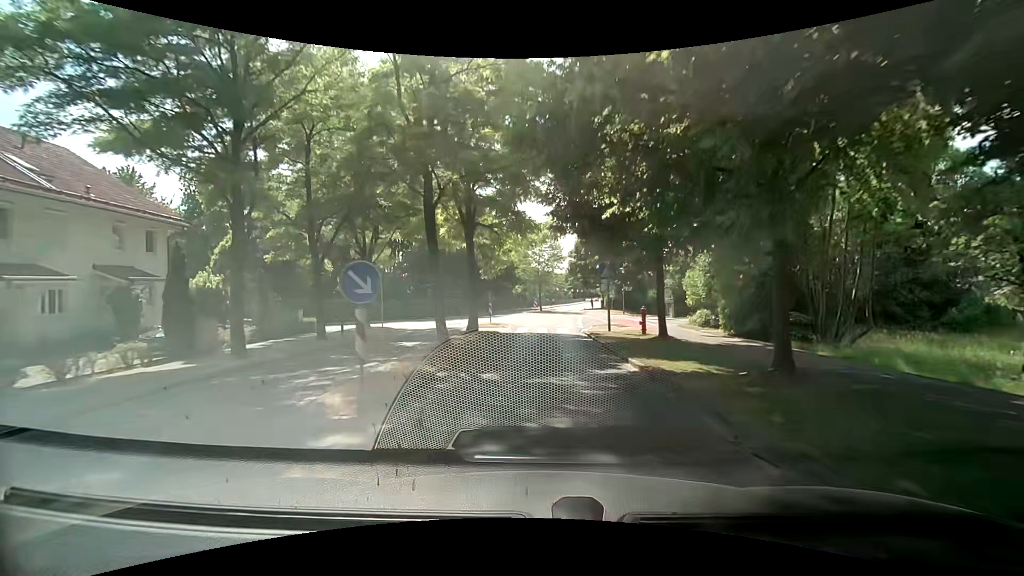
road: tertiary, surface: asphalt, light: Day
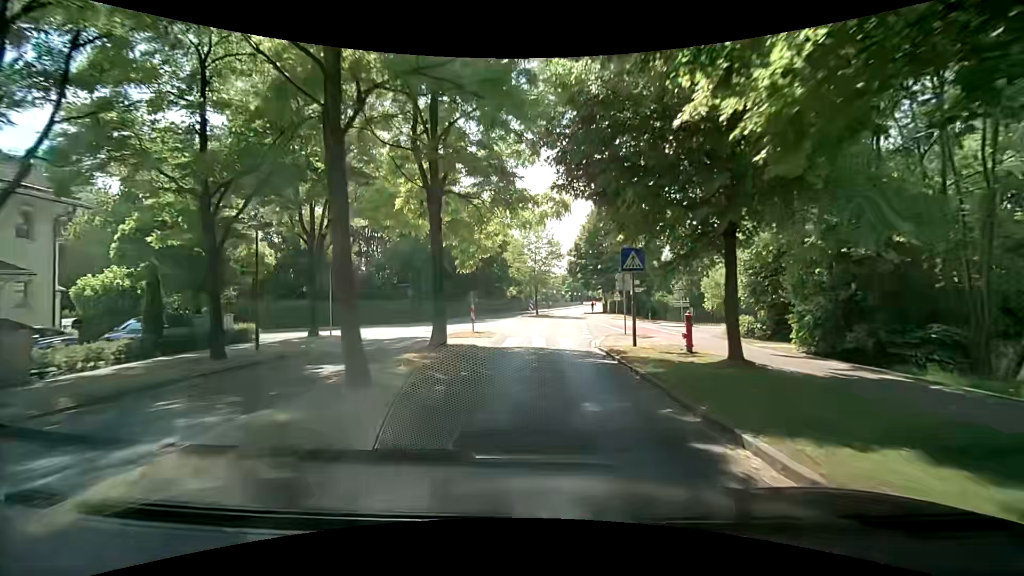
(0.0, +6.6) m; 0°
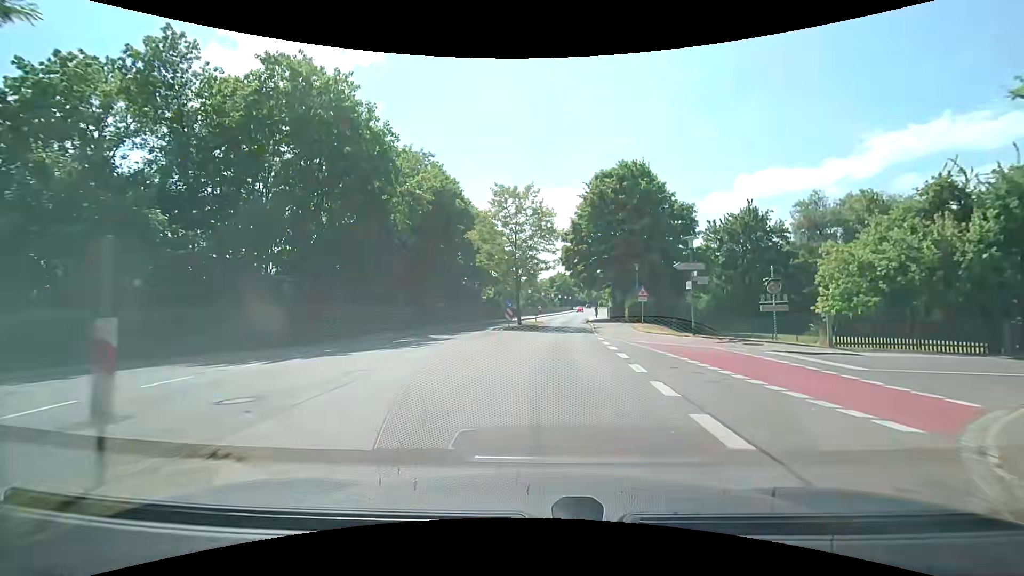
(+0.5, +19.5) m; +2°
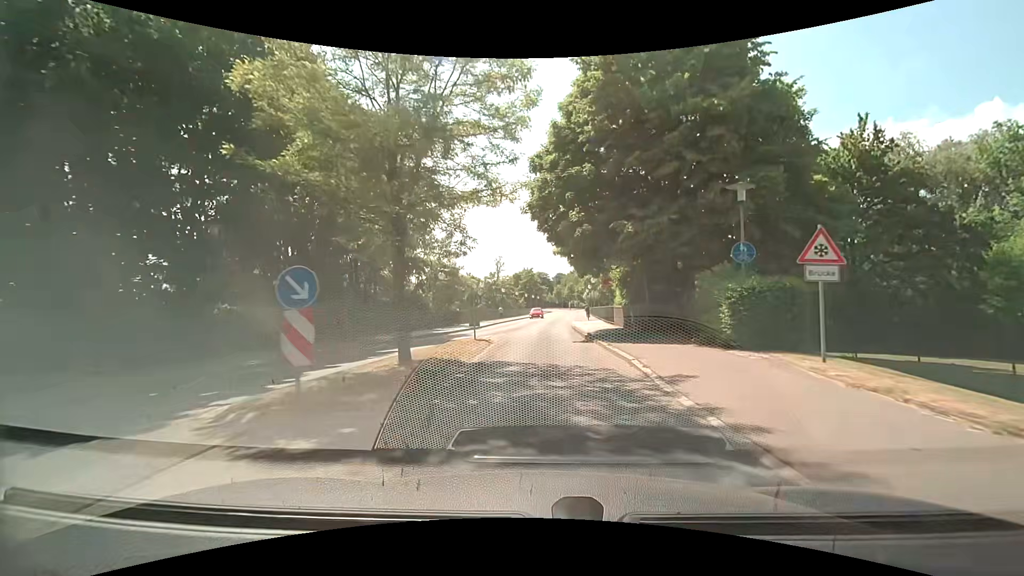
(+0.8, +25.4) m; +4°
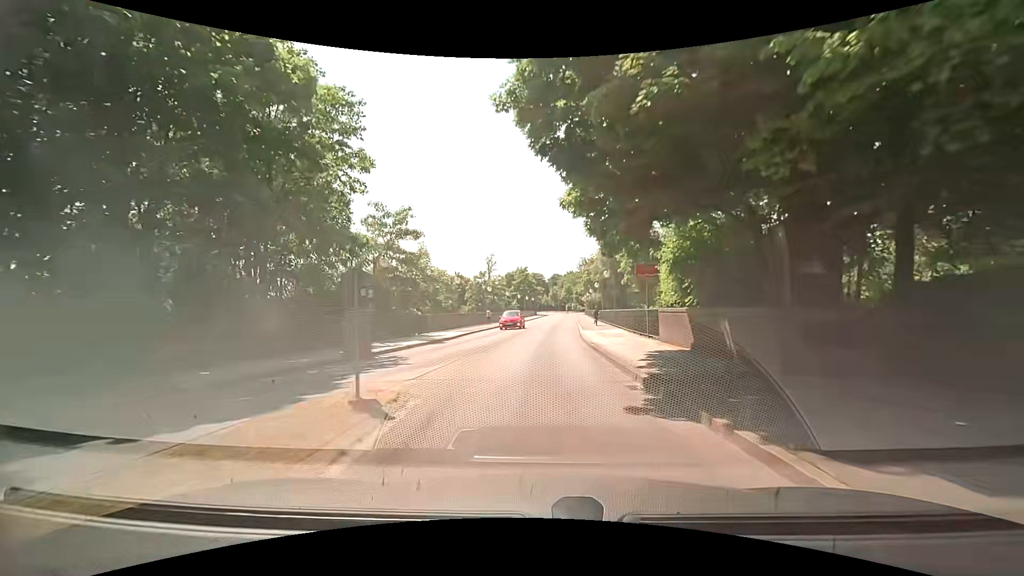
(+0.1, +12.7) m; 0°
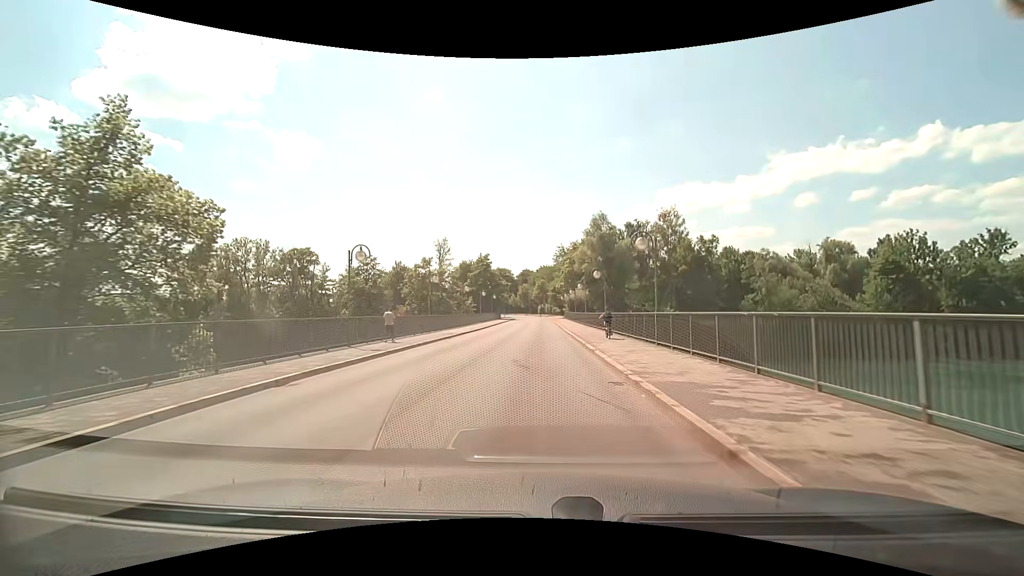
(+1.0, +32.5) m; +3°
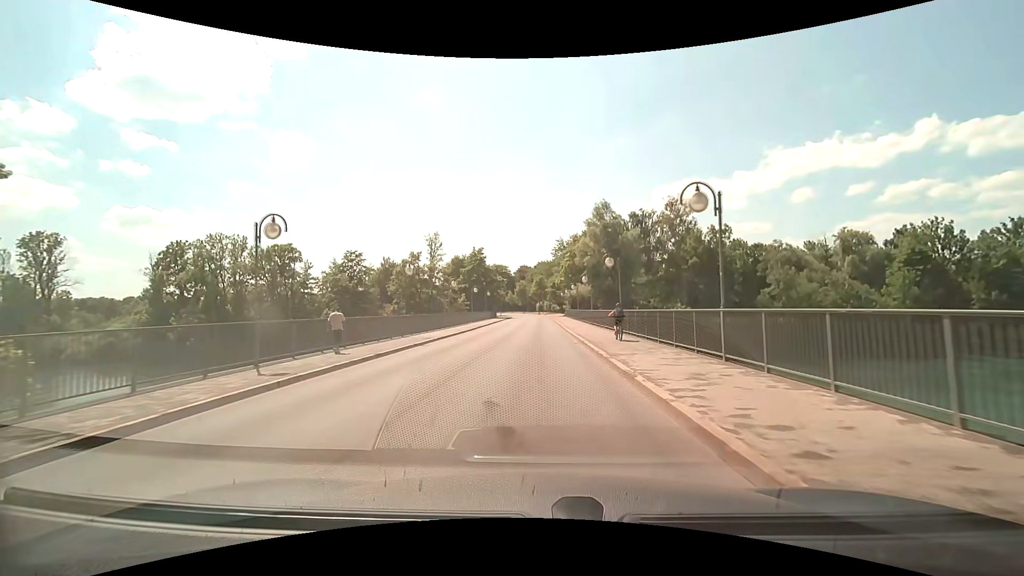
(+0.1, +6.8) m; +1°
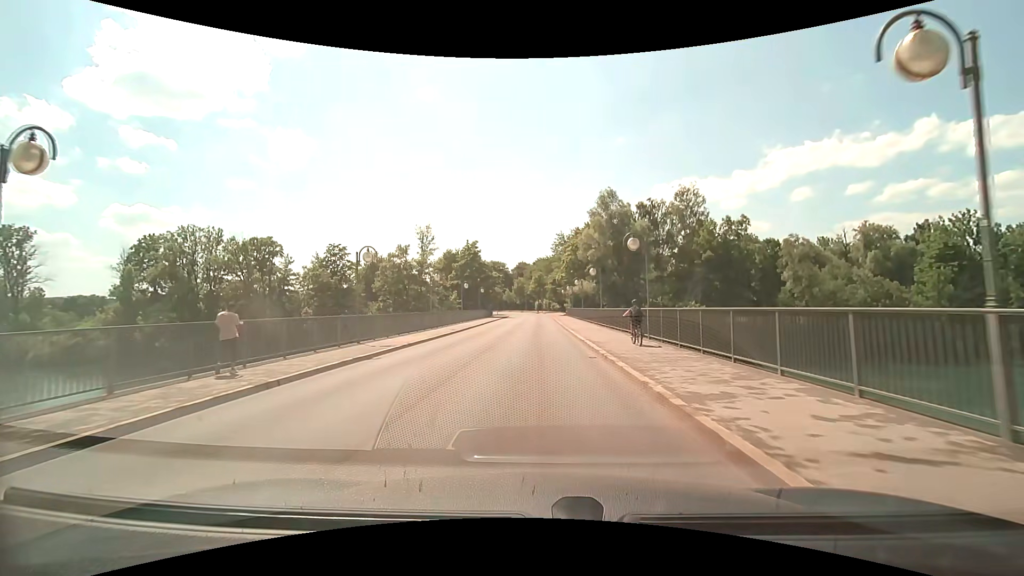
(0.0, +6.9) m; 0°
(0, +10) (0, +20) (0, +30) (0, +40) (0, +50) (0, +60) (0, +70) (0, +80) (0, +90) (-1, +100) m
